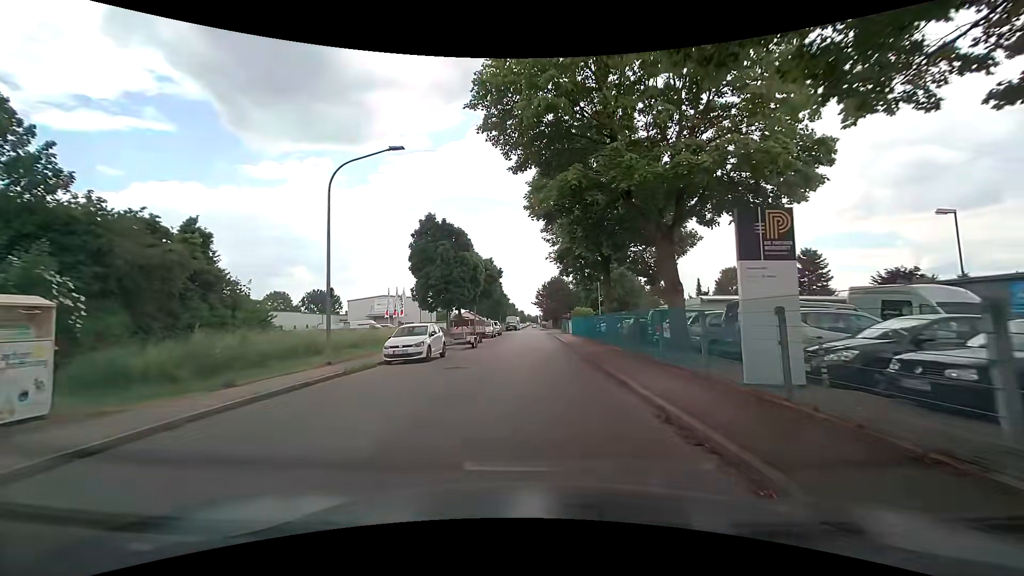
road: residential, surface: asphalt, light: Day
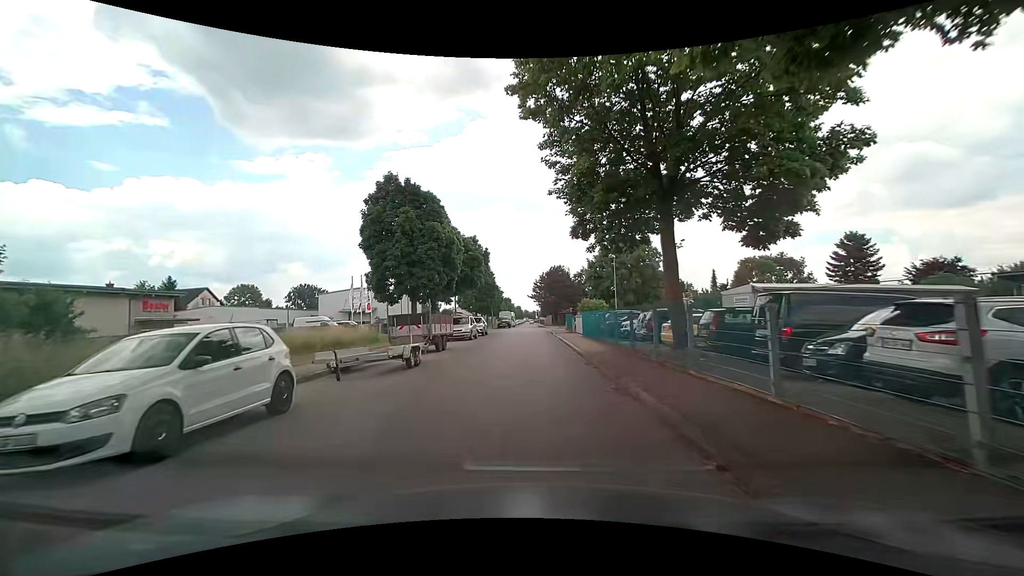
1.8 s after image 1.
(+0.1, +13.0) m; -1°
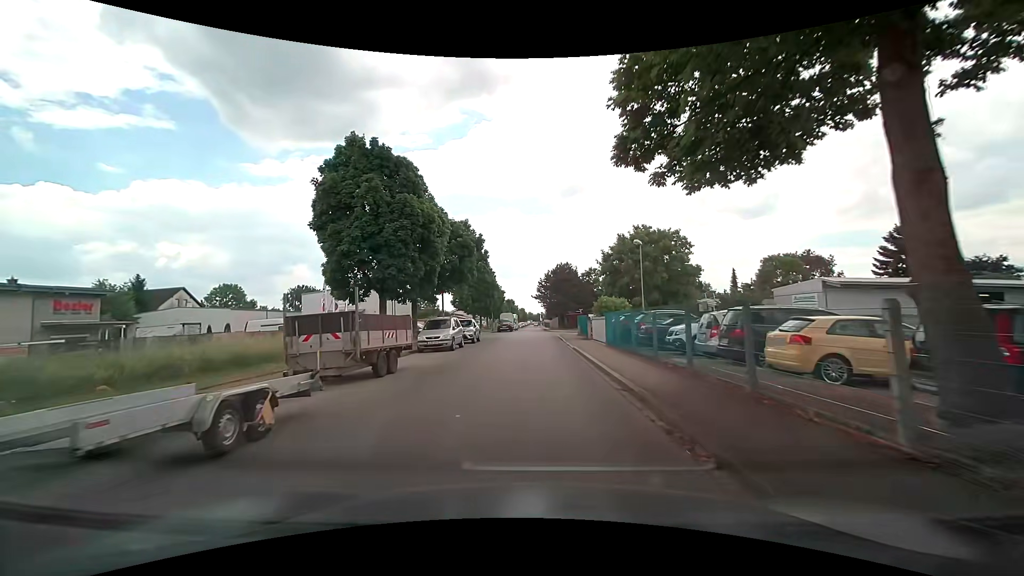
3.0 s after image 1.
(+0.1, +8.7) m; +1°
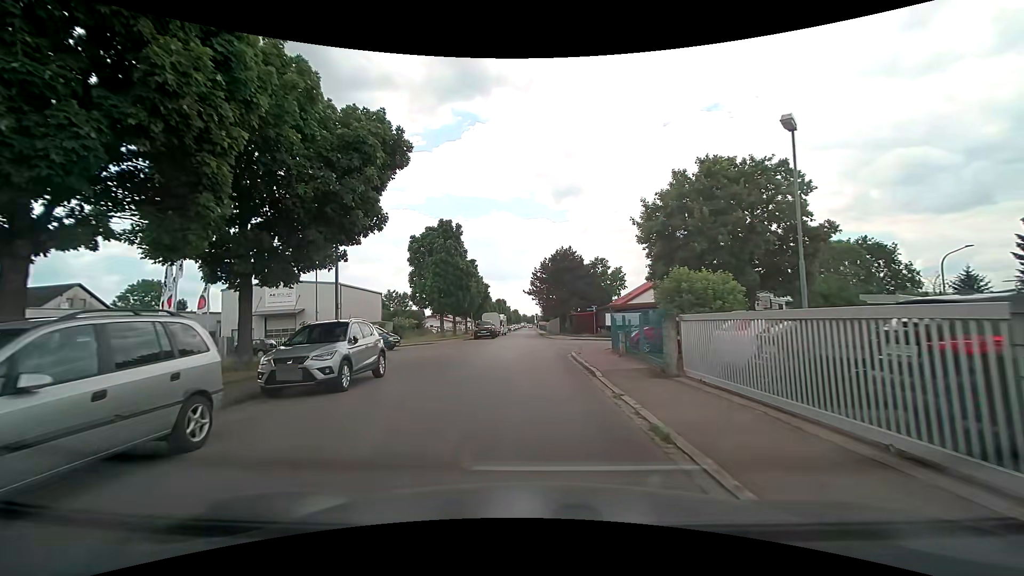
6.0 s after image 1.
(-0.1, +20.2) m; 0°
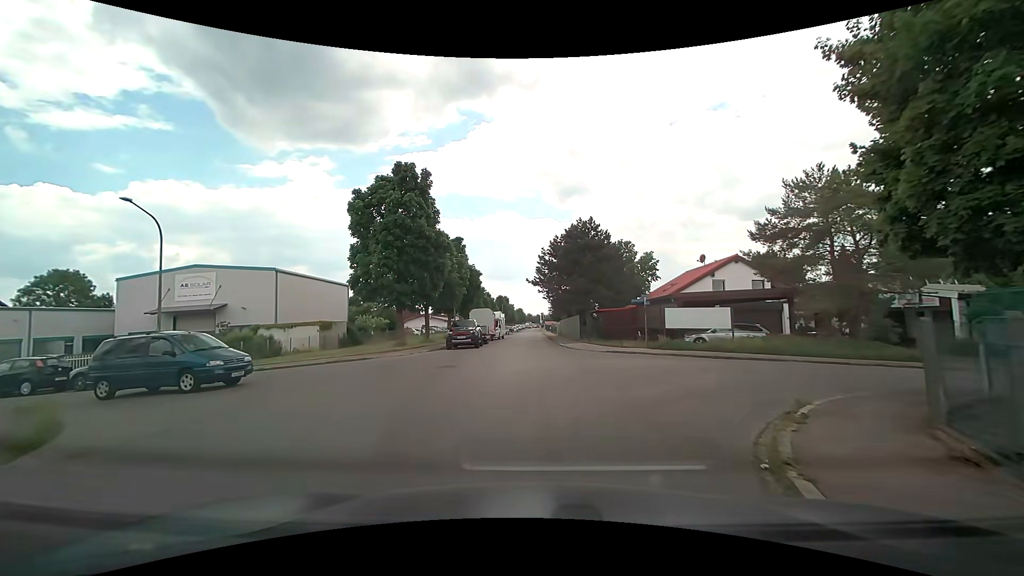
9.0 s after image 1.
(-0.2, +17.6) m; -1°
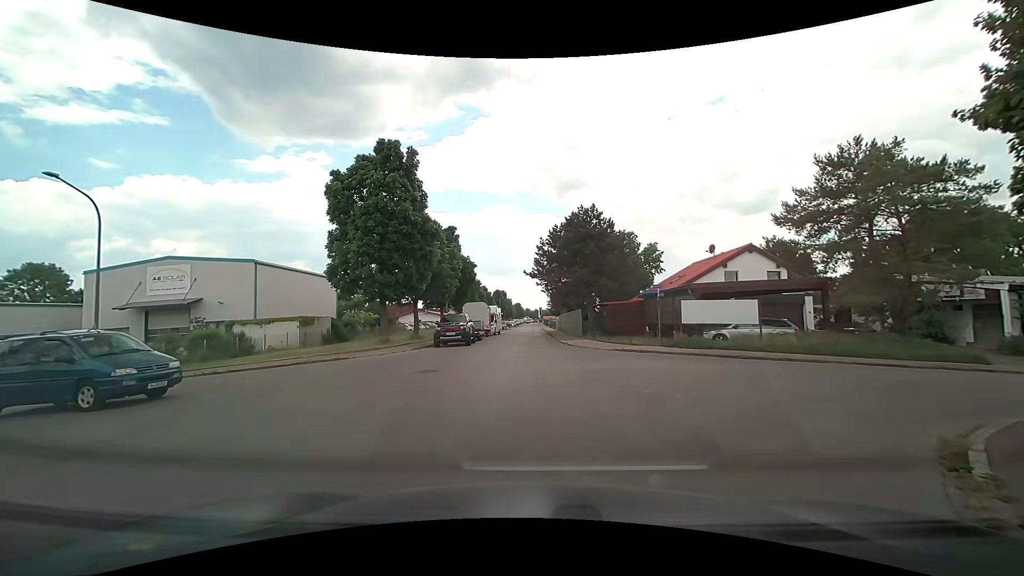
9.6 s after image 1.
(0.0, +3.2) m; +1°
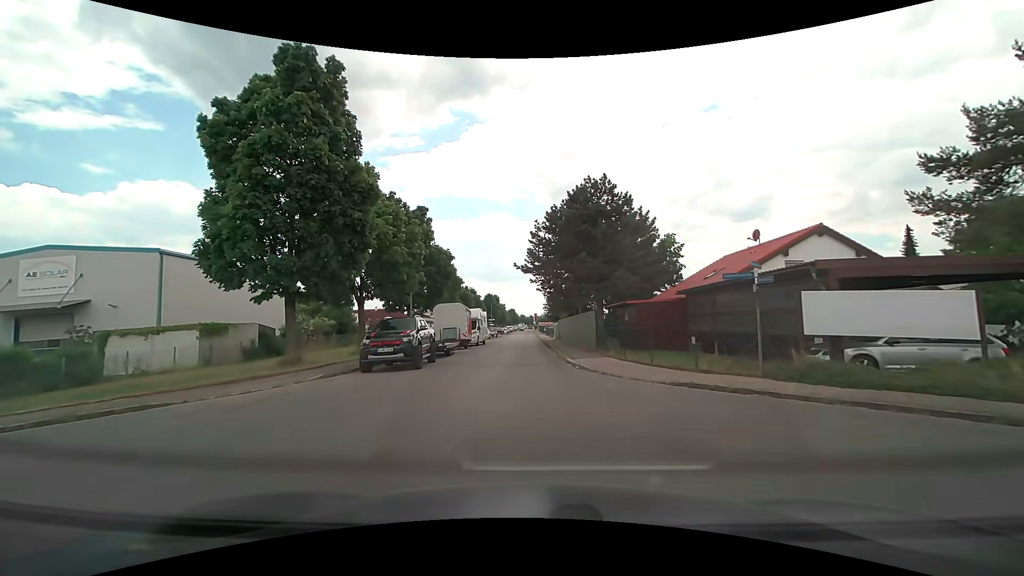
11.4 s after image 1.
(0.0, +10.7) m; 0°
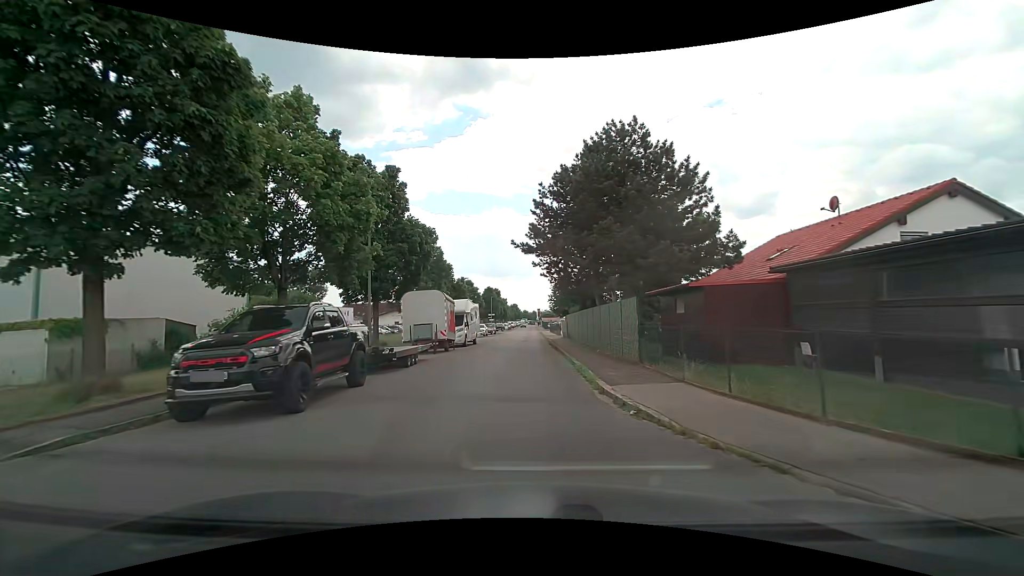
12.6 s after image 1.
(0.0, +8.9) m; 0°
(0, +10) (0, +20) (0, +30) (-1, +40) (-1, +50) (-1, +60) (-1, +70) (-1, +80) (-1, +90) (-1, +100) m
